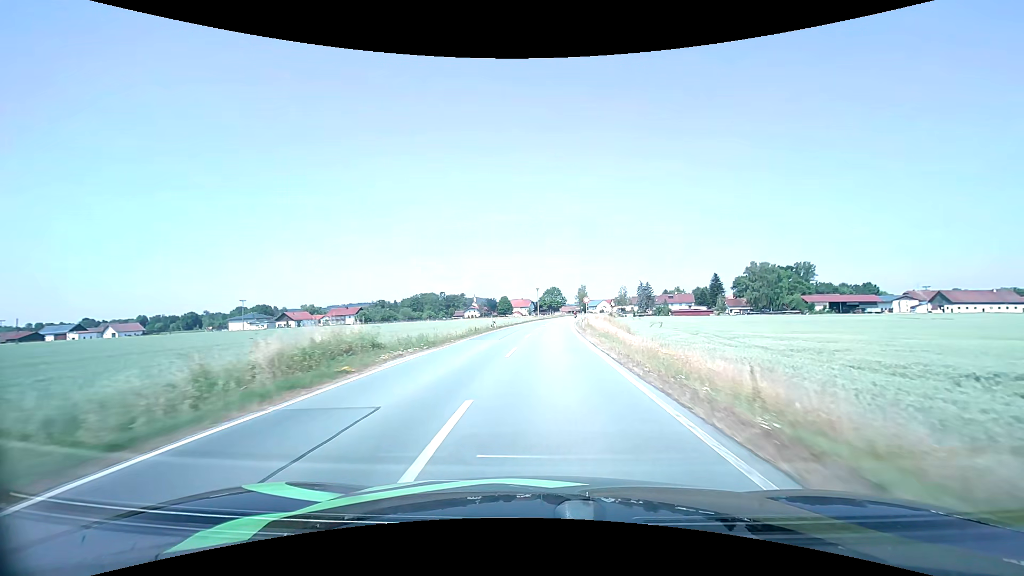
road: secondary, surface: asphalt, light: Day
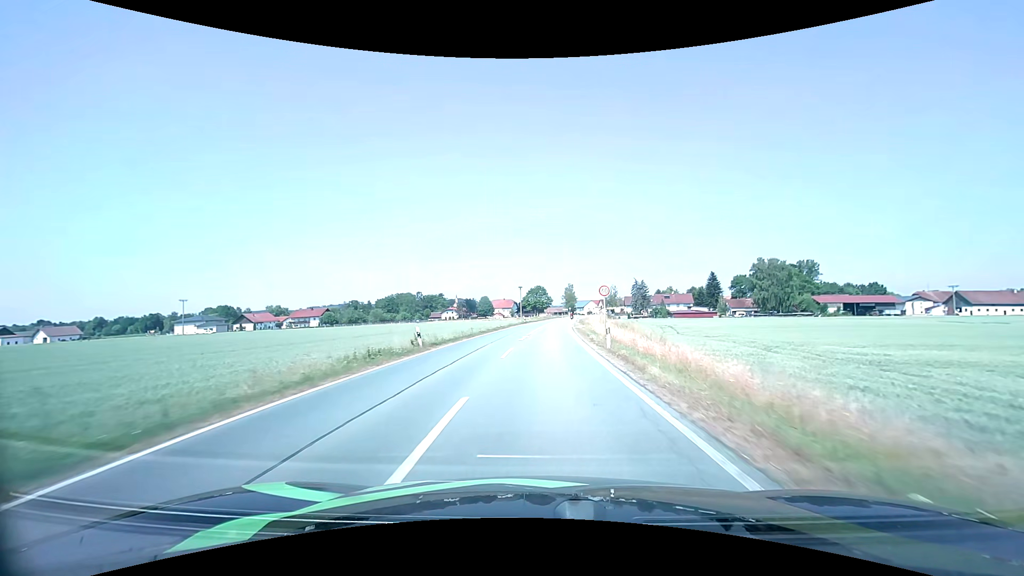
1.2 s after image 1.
(+0.4, +22.4) m; +2°
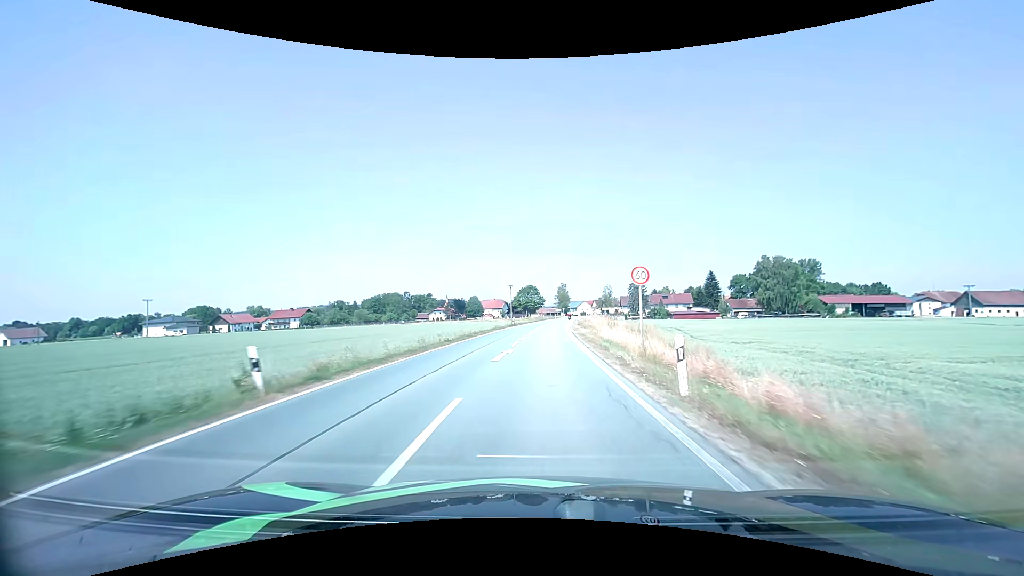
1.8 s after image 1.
(+0.1, +11.0) m; +1°
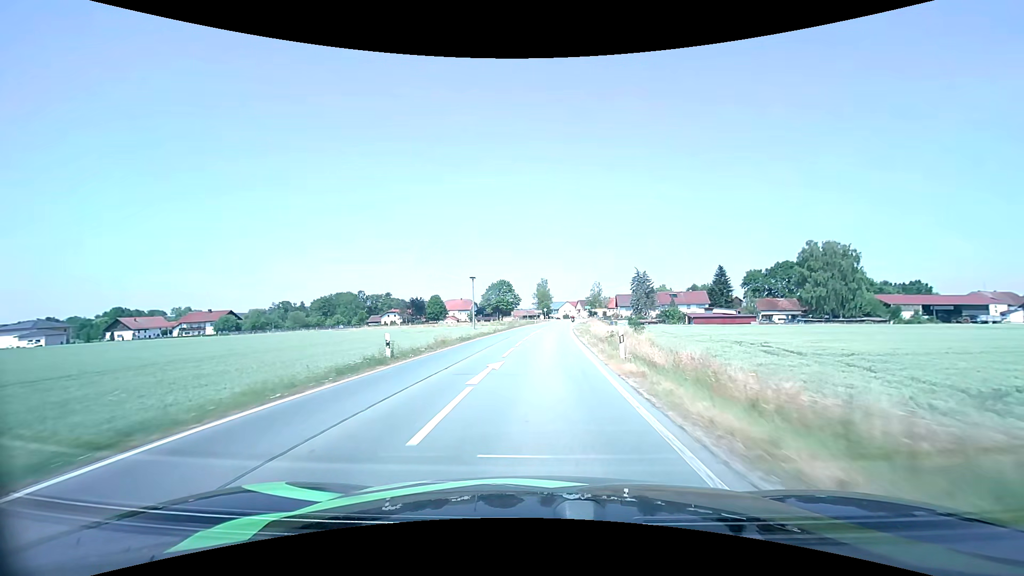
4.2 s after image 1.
(+1.1, +43.2) m; +3°
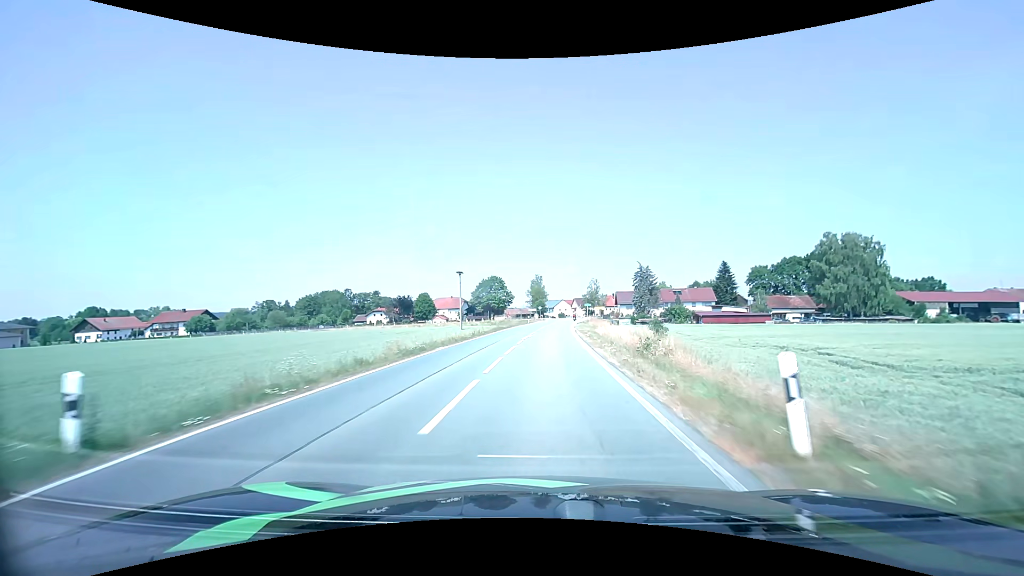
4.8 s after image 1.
(0.0, +10.8) m; 0°
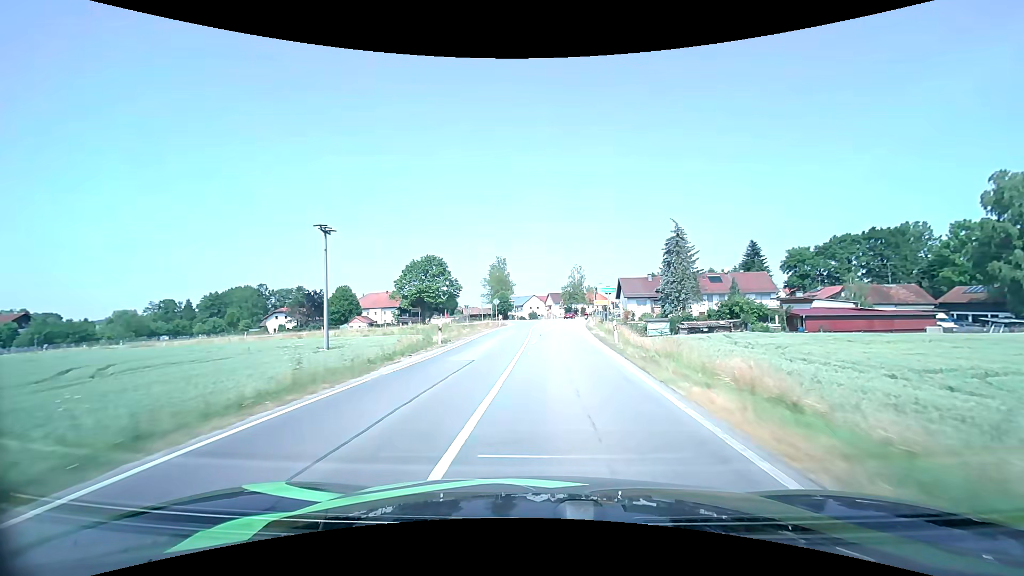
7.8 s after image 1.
(+1.6, +52.4) m; +4°
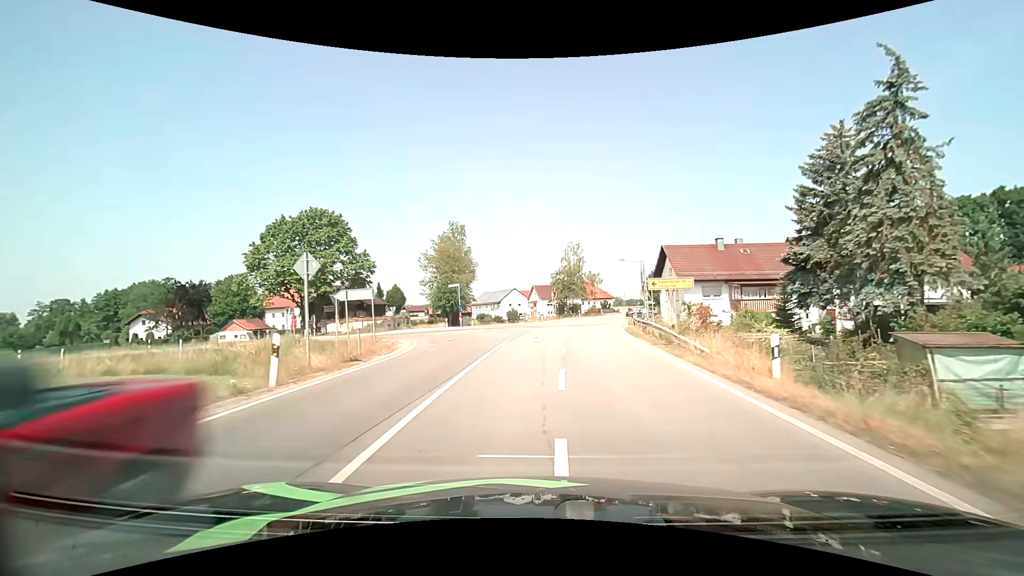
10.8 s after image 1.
(+1.0, +42.4) m; +2°
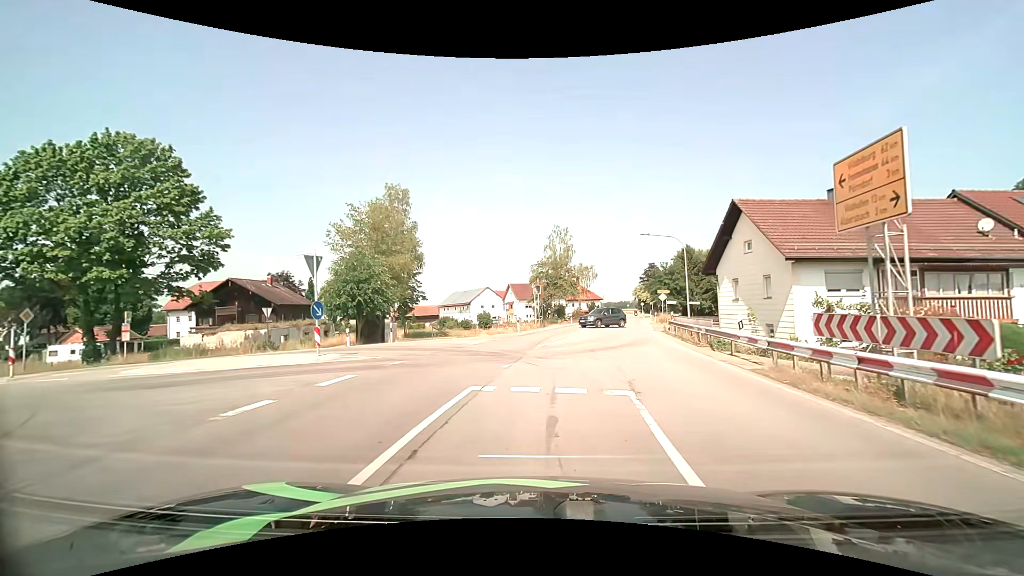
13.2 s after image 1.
(+0.3, +21.8) m; +3°
